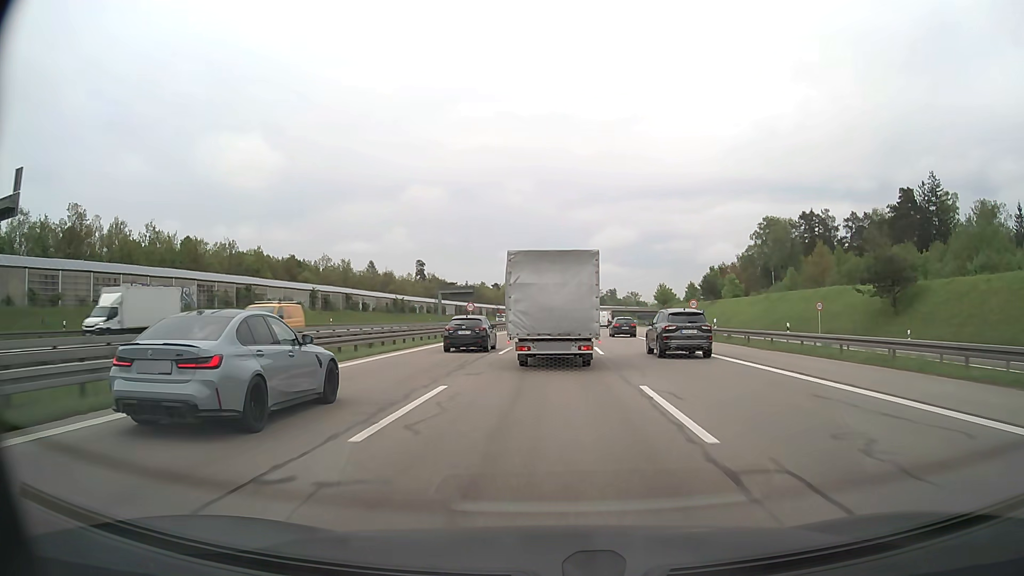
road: motorway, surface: asphalt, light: Day
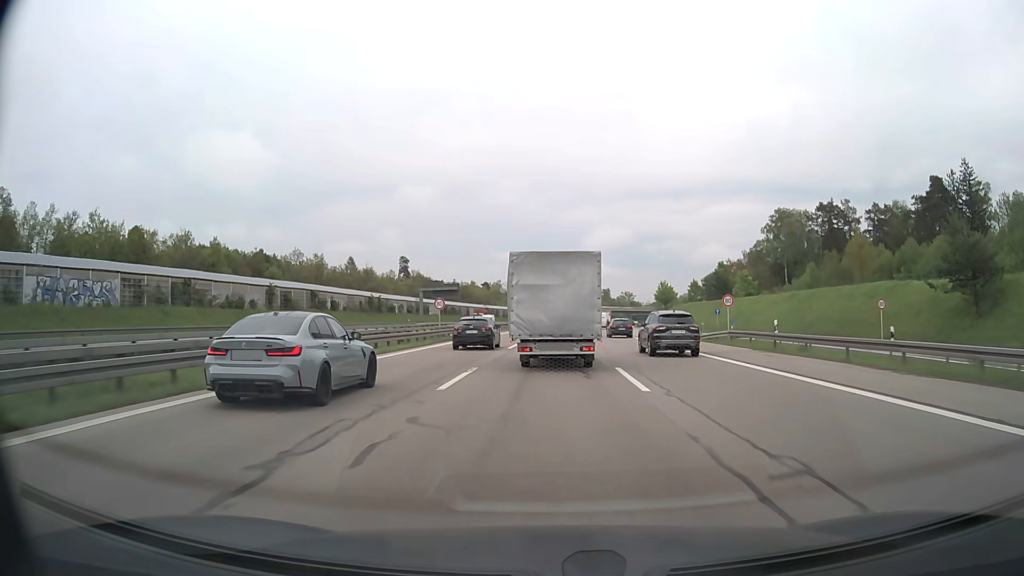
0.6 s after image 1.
(0.0, +12.9) m; +1°
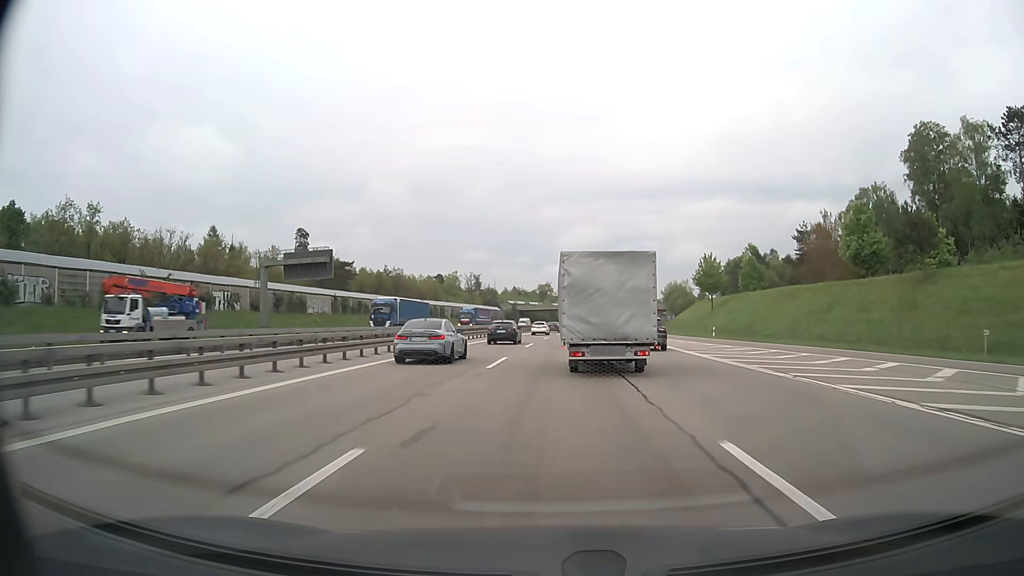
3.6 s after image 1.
(+1.5, +65.2) m; +2°
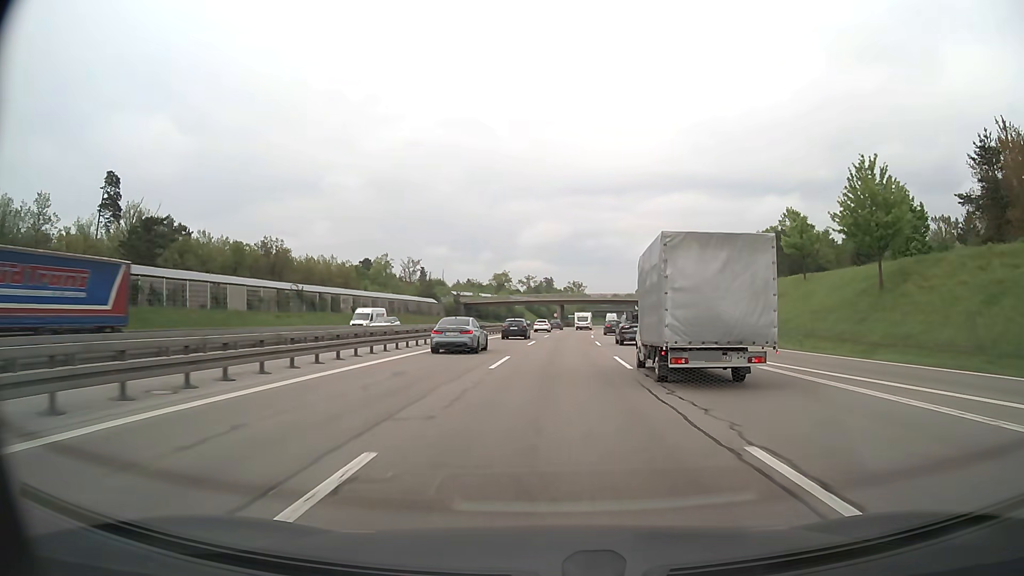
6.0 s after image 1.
(+1.3, +55.2) m; +3°
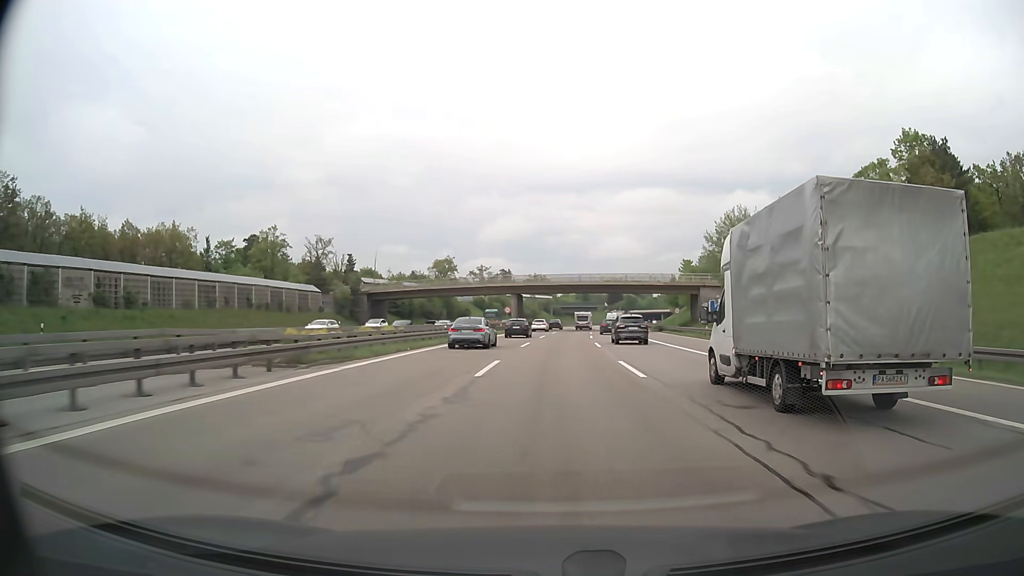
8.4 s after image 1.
(+1.7, +57.4) m; +3°
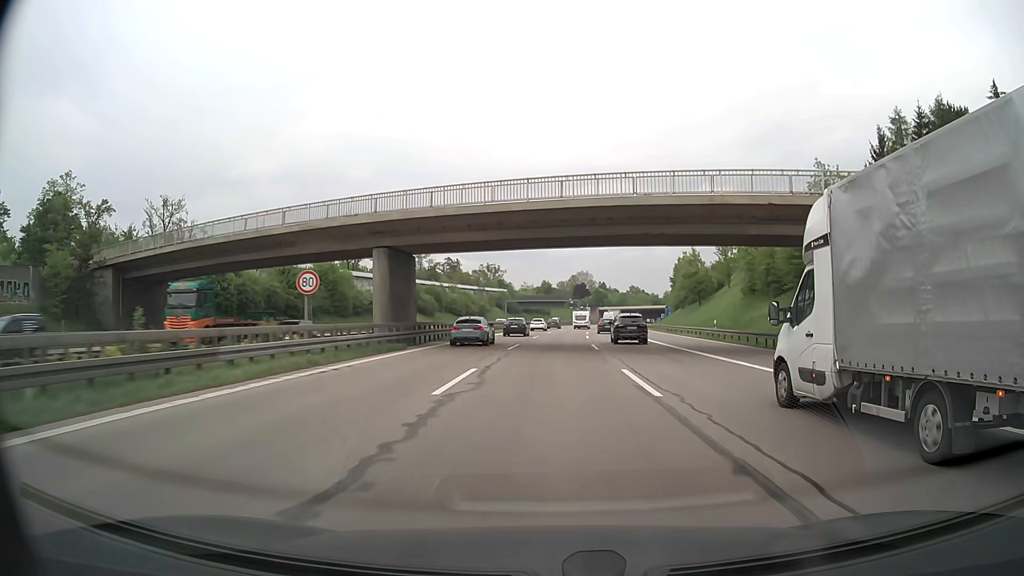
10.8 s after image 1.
(+1.8, +57.0) m; +4°
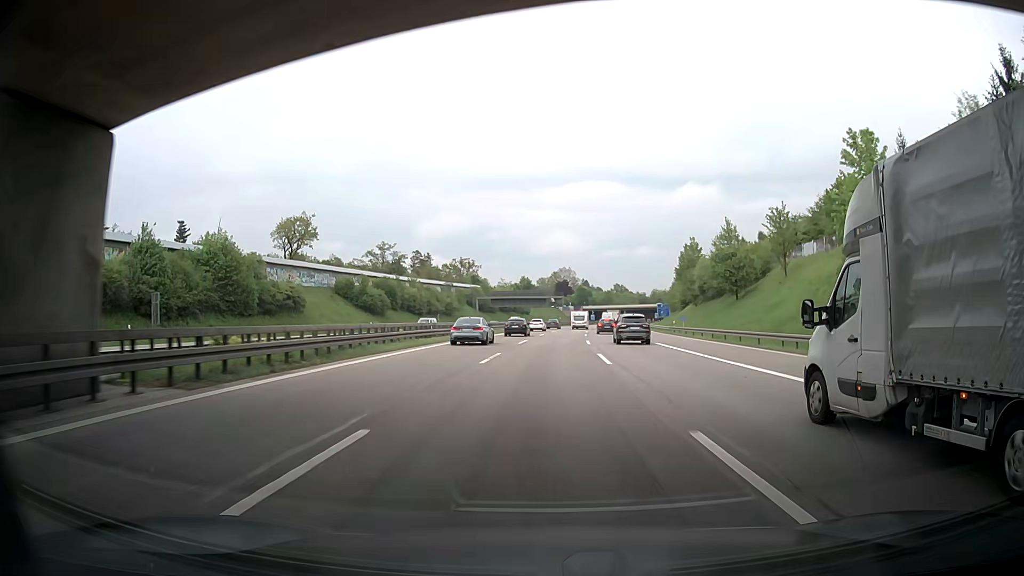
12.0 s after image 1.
(+0.4, +28.1) m; +1°
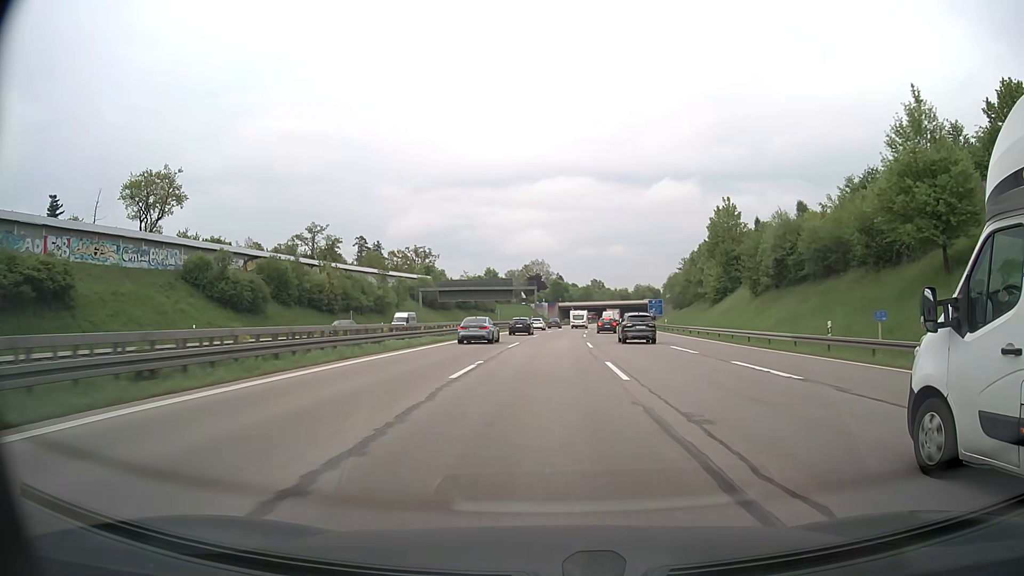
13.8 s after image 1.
(+1.0, +42.4) m; +3°
(0, +10) (0, +20) (0, +30) (+1, +40) (+1, +50) (+2, +60) (+2, +70) (+3, +80) (+4, +90) (+5, +100) m
